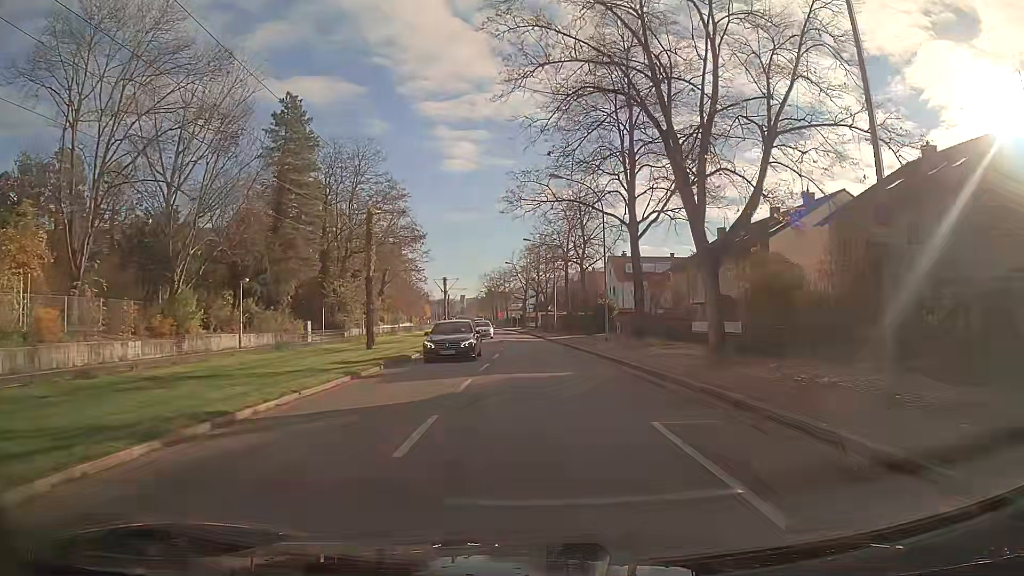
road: tertiary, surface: asphalt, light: Day
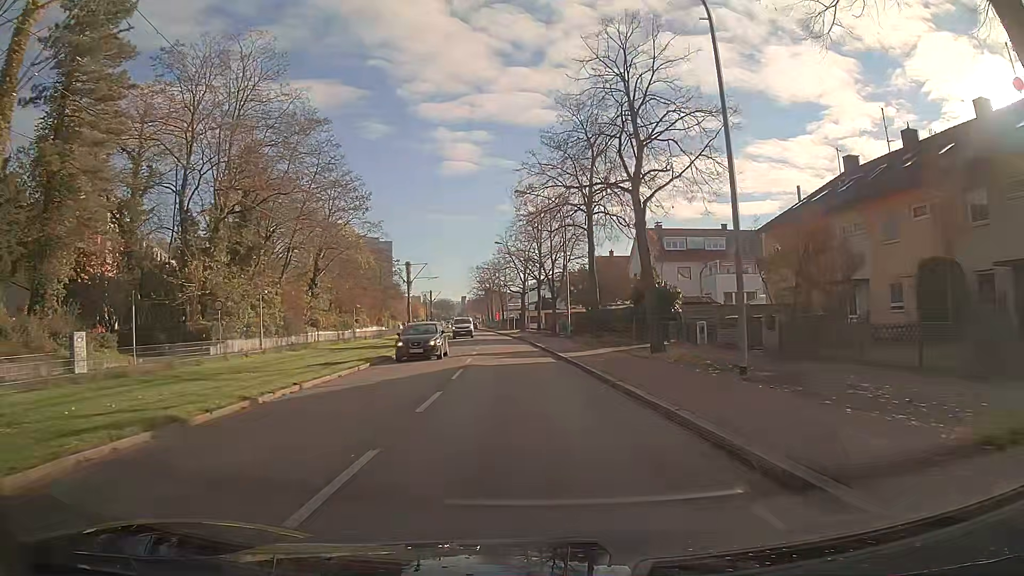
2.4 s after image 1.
(+0.1, +26.8) m; -1°
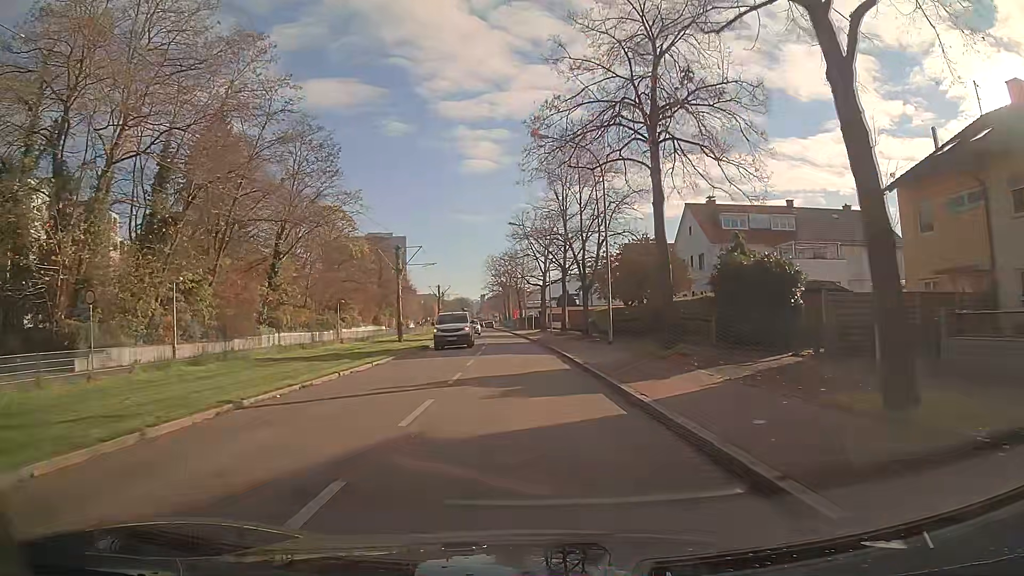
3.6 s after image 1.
(-0.1, +13.6) m; -1°
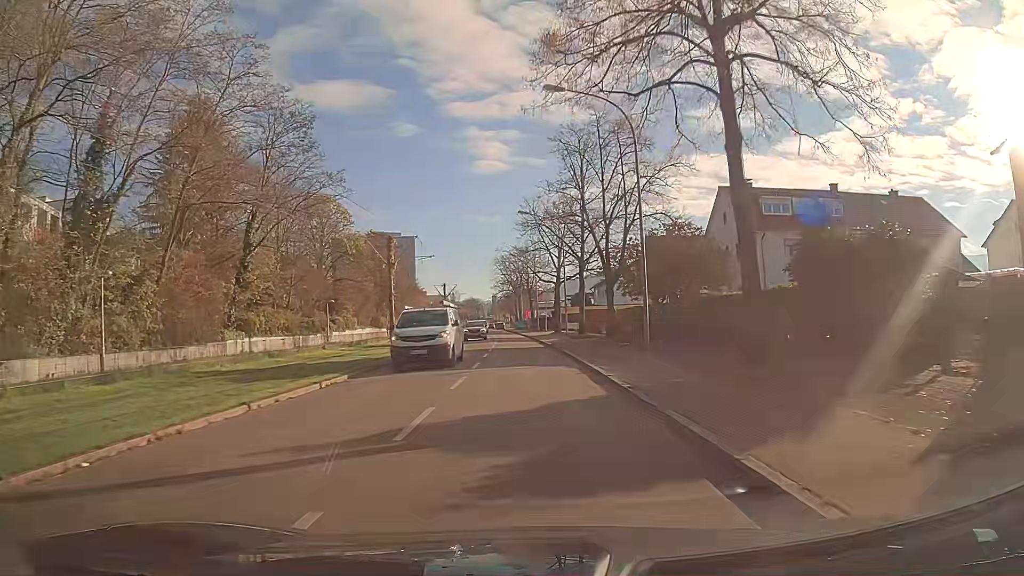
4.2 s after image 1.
(-0.1, +6.8) m; -1°
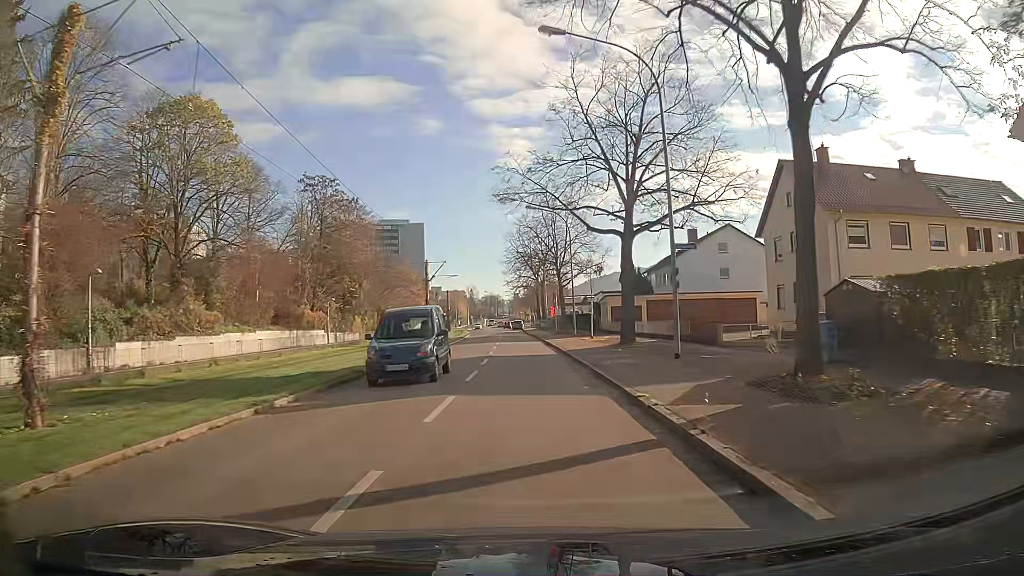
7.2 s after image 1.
(-0.5, +34.7) m; -2°
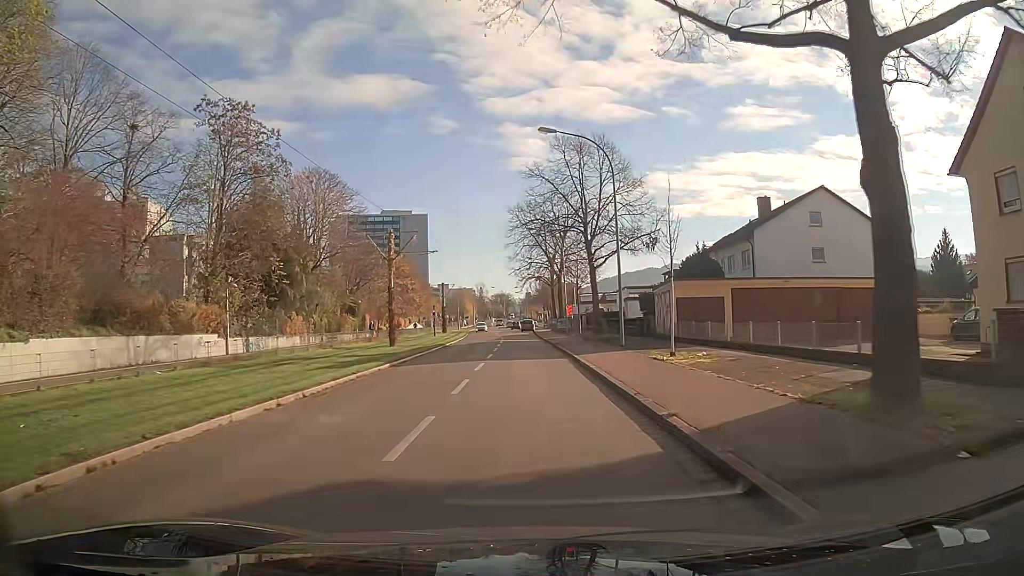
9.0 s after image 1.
(-0.2, +20.9) m; -1°
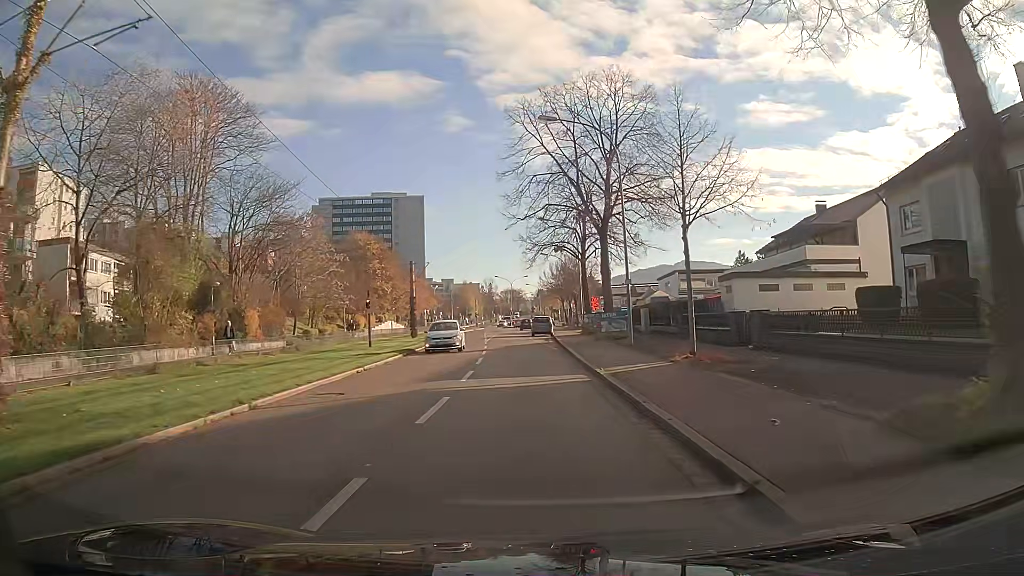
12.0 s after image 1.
(-0.4, +33.8) m; -1°
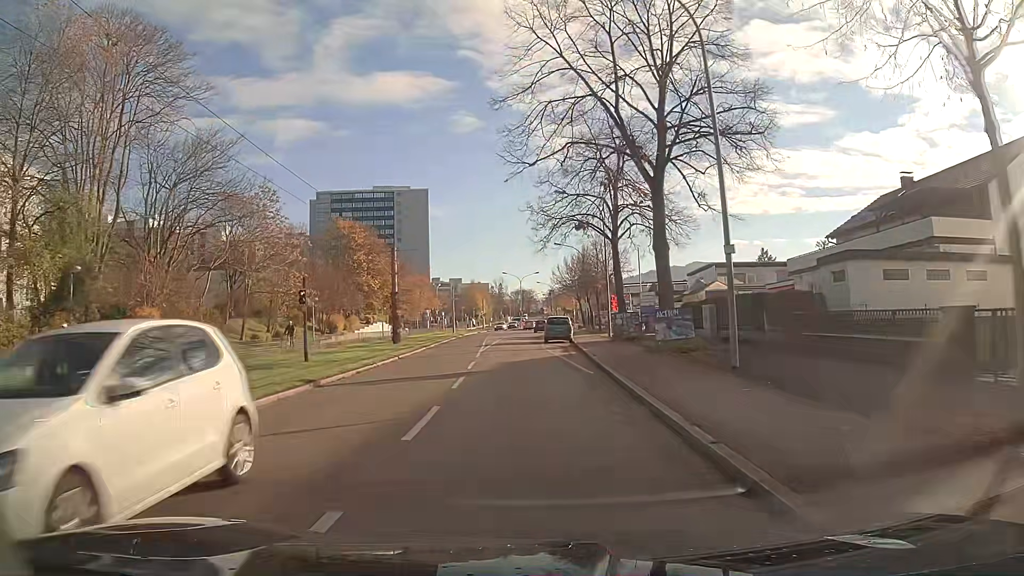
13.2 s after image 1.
(-0.1, +13.1) m; -1°
